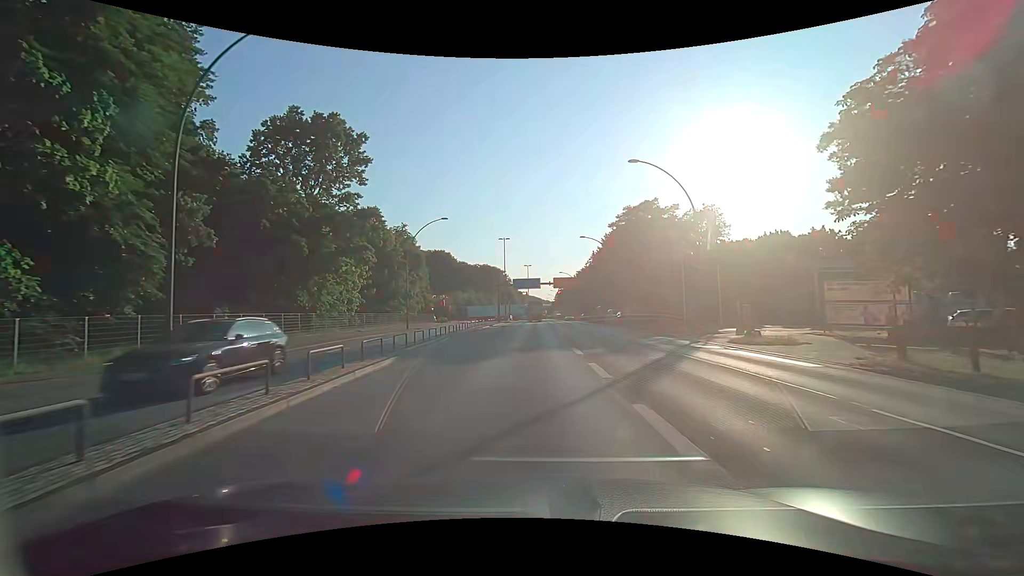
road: primary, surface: asphalt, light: Day
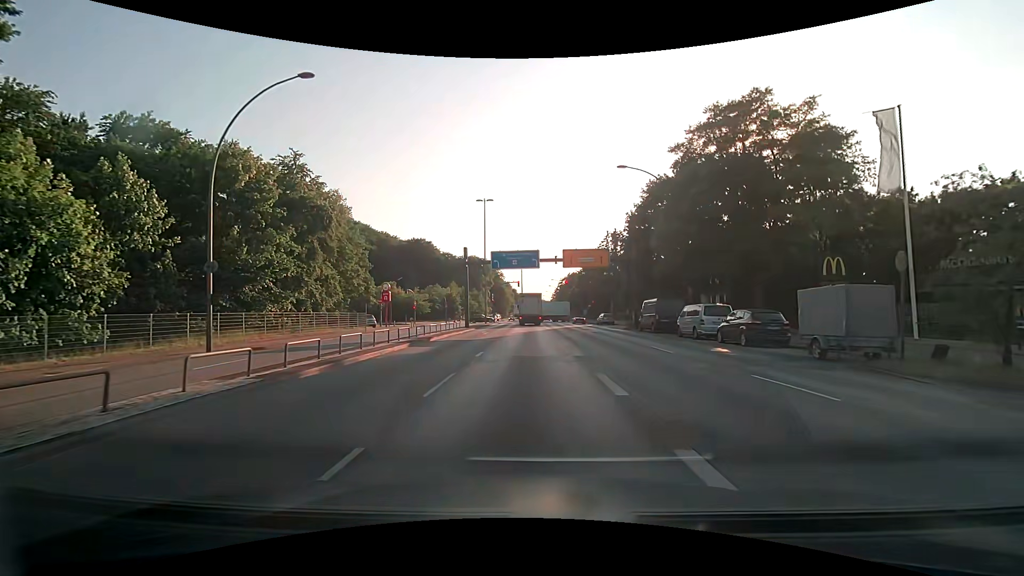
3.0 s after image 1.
(+0.2, +32.9) m; +1°
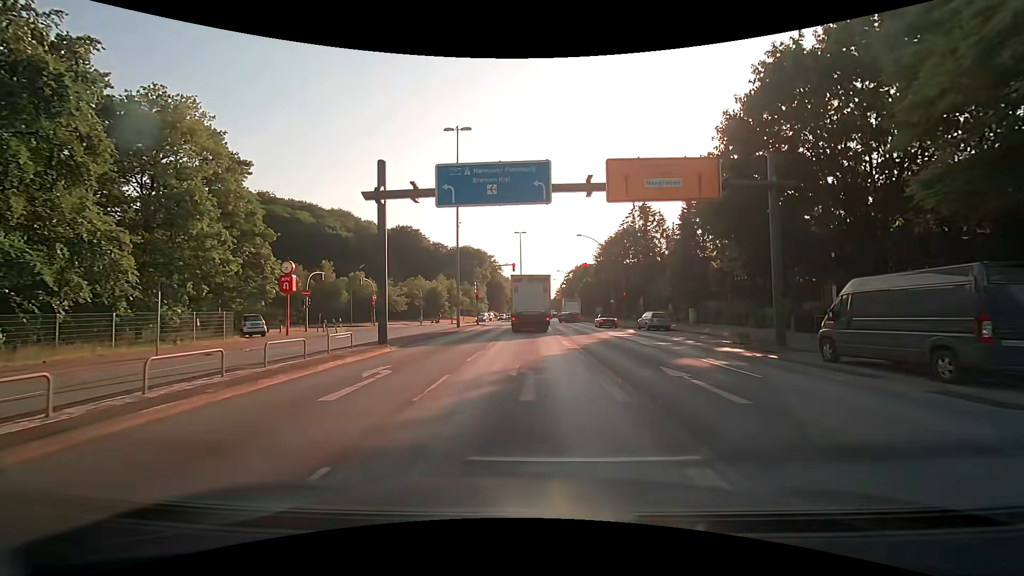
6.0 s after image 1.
(0.0, +24.8) m; 0°
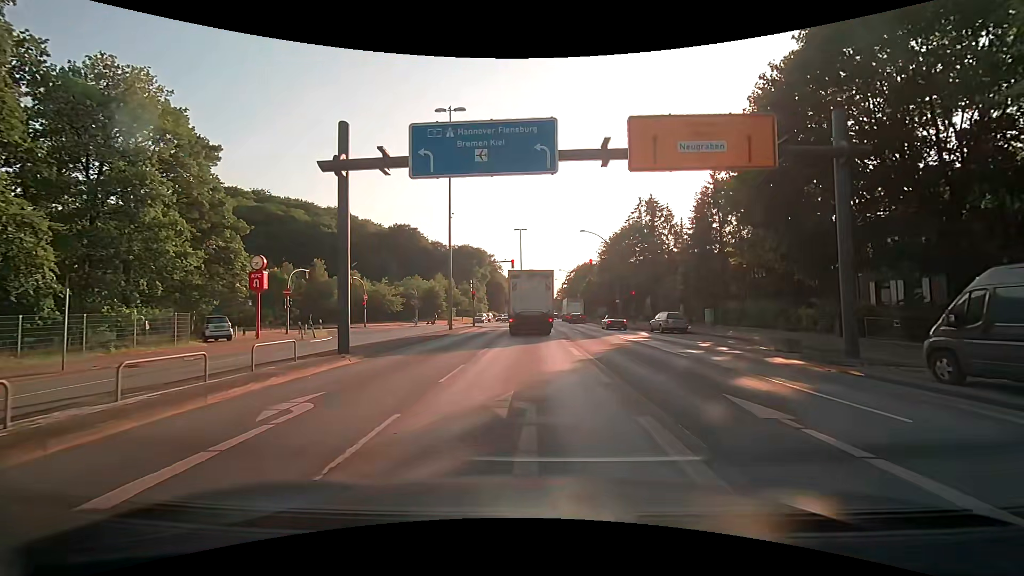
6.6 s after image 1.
(0.0, +4.0) m; 0°
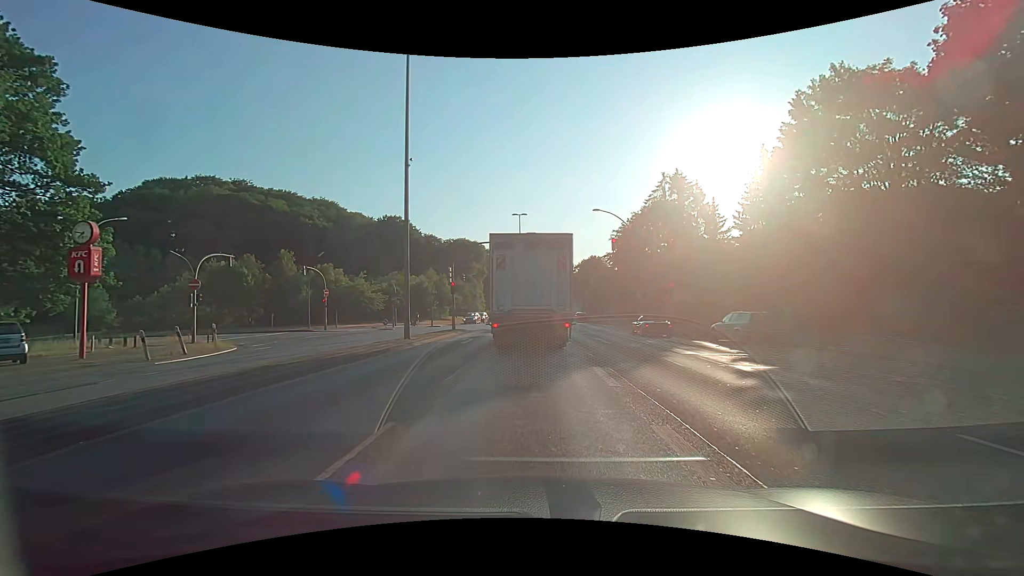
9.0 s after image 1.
(0.0, +12.6) m; -2°
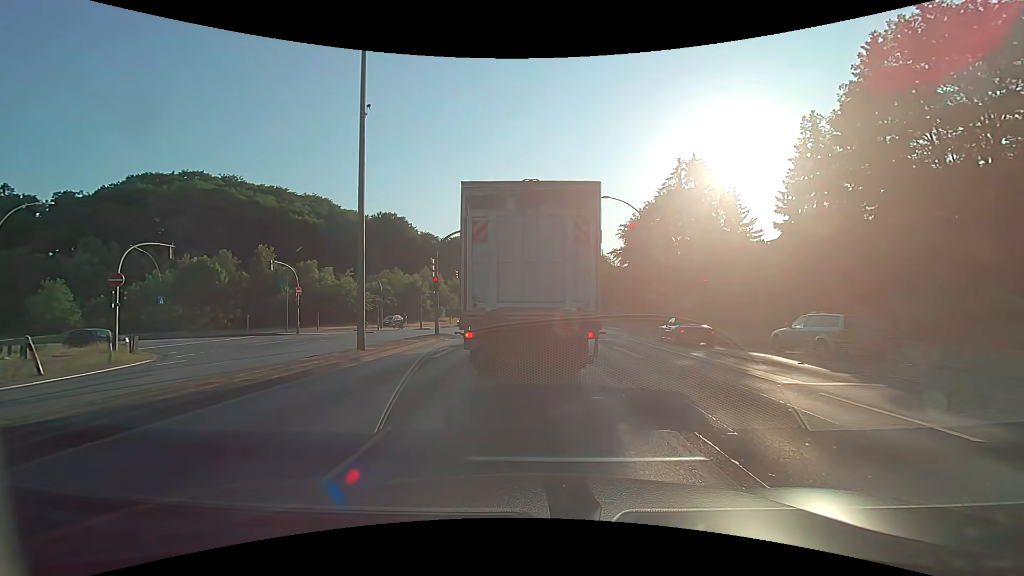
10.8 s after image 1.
(+0.2, +6.2) m; +1°
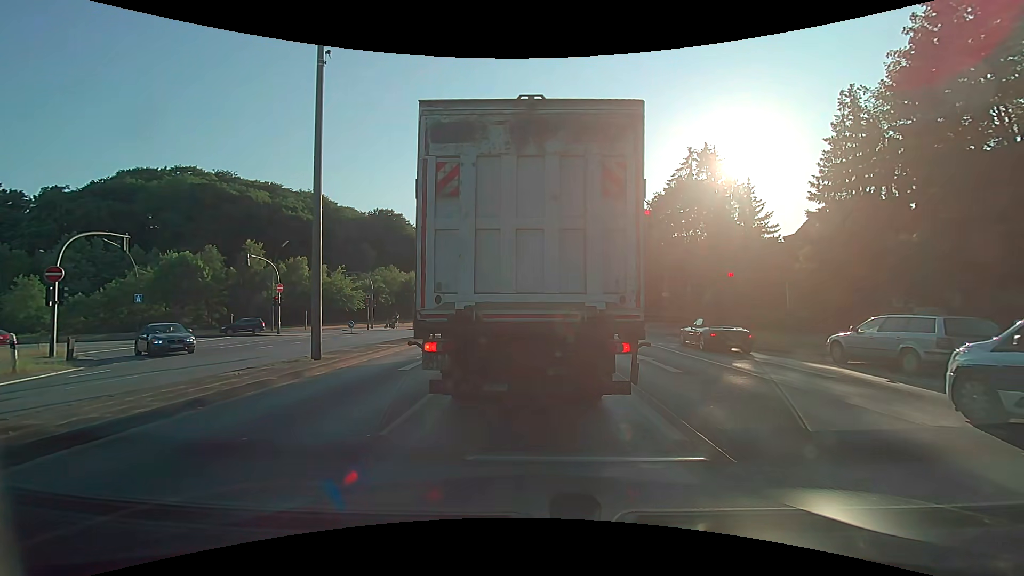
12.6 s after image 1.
(0.0, +3.3) m; -2°
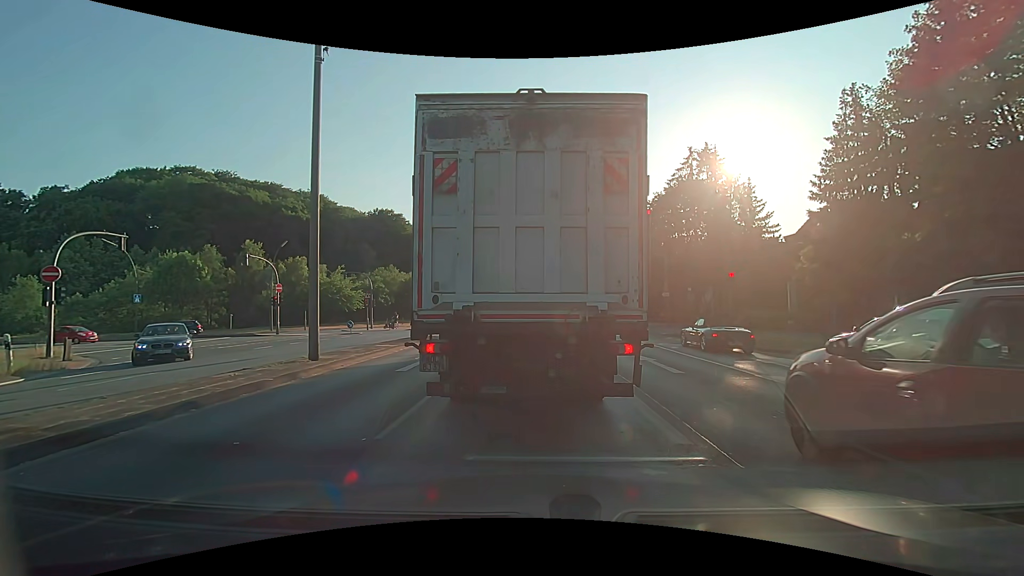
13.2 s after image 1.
(0.0, +0.2) m; 0°
(0, +10) (+1, +20) (+2, +30) (0, +40) (-7, +47) (-16, +51) (-26, +53) (-36, +53) (-46, +53) (-56, +53) m
